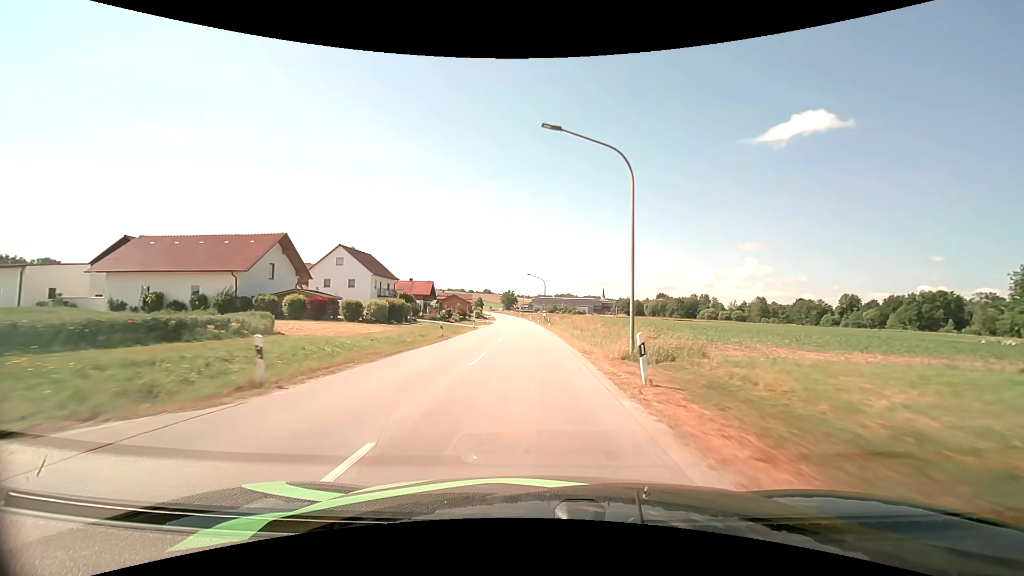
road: secondary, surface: asphalt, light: Day
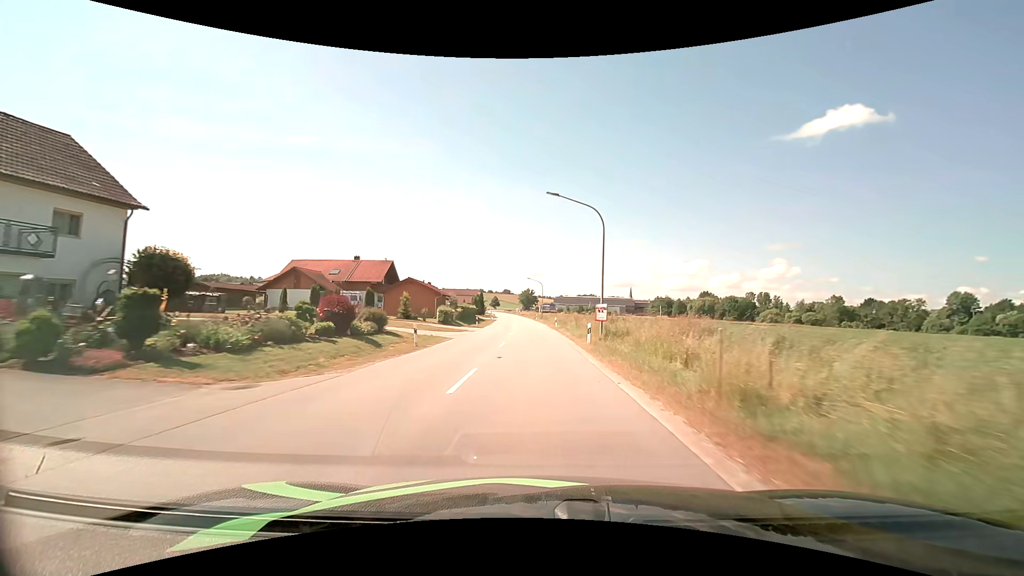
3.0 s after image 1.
(-1.2, +53.1) m; -3°
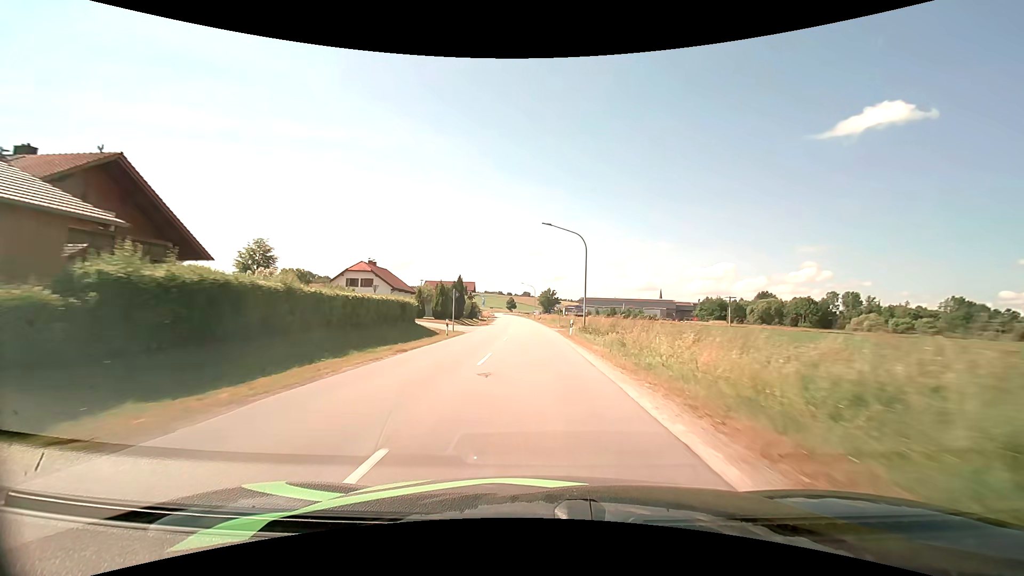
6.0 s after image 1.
(-0.9, +55.6) m; -2°
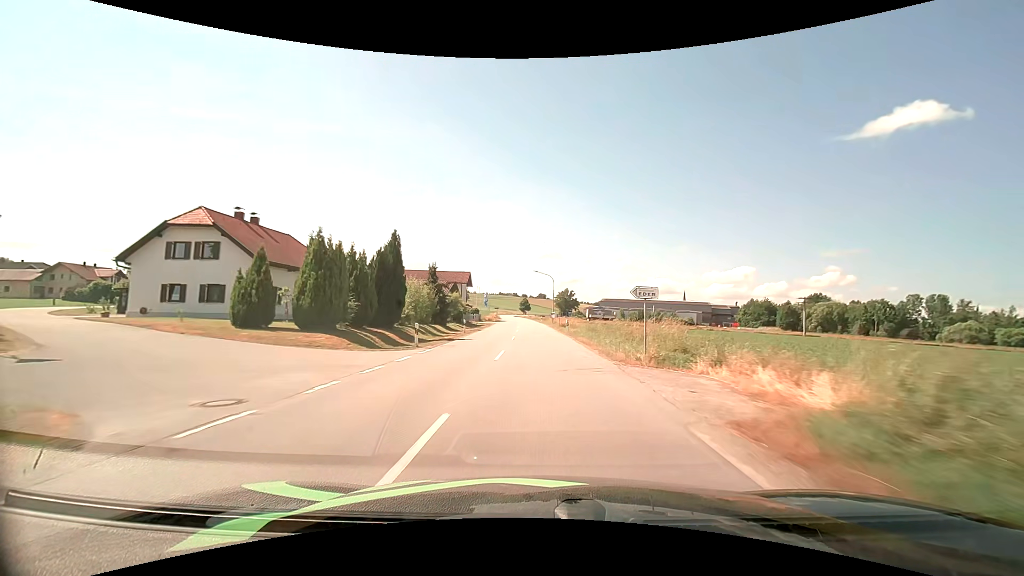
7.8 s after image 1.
(-0.7, +34.2) m; -2°
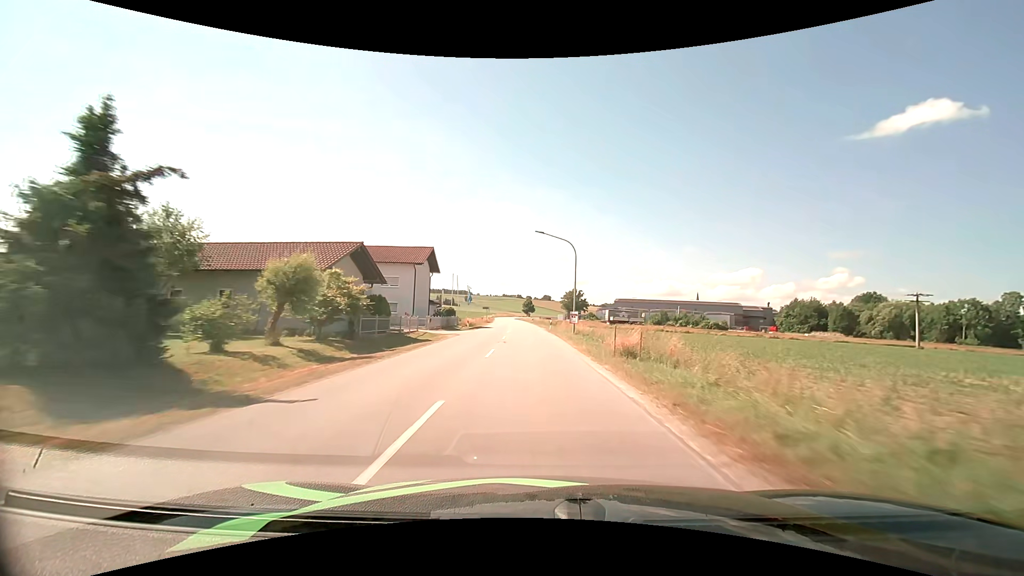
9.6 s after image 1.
(-0.1, +35.0) m; -1°
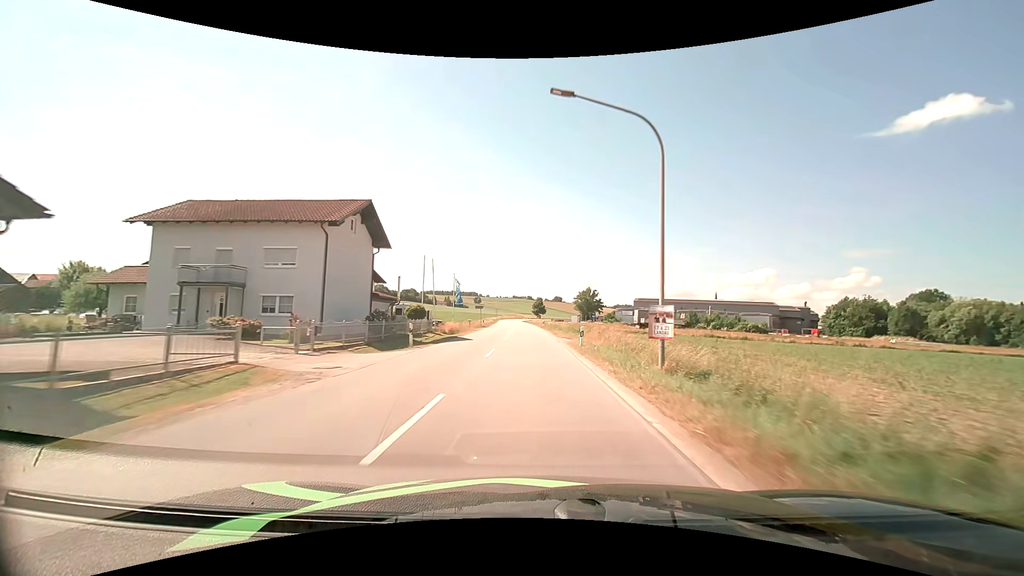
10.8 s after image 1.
(-0.2, +23.4) m; -1°
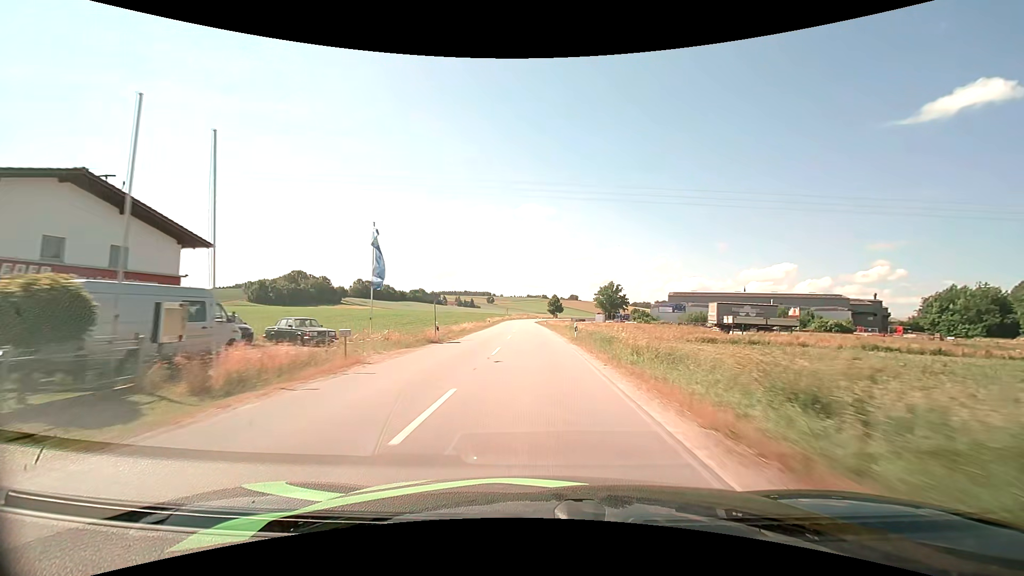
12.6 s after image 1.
(-0.5, +35.5) m; -2°
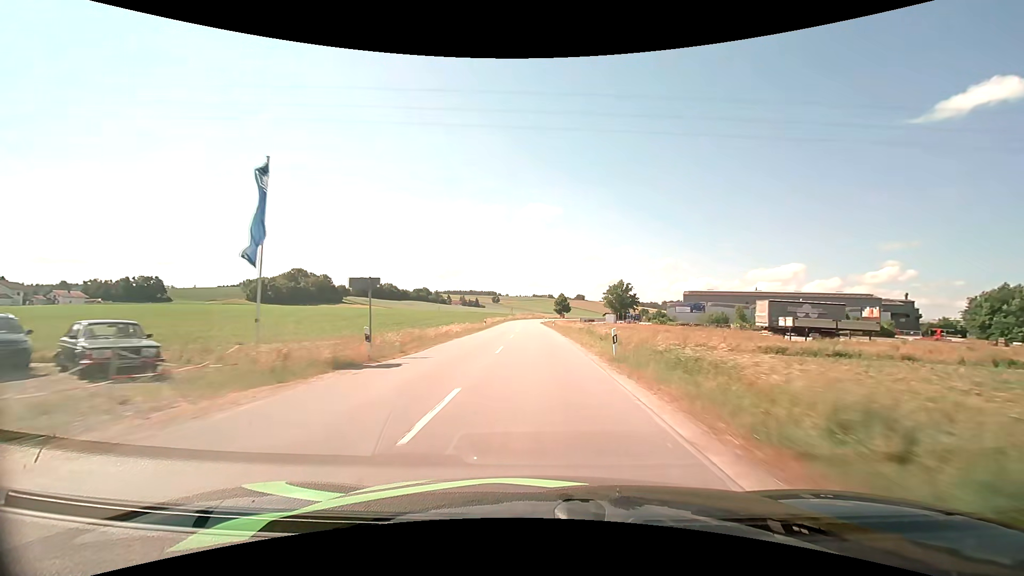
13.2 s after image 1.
(-0.1, +12.0) m; -1°
(0, +10) (0, +20) (0, +30) (0, +40) (-1, +50) (-1, +60) (-1, +70) (-1, +80) (-1, +90) (-1, +100) m
